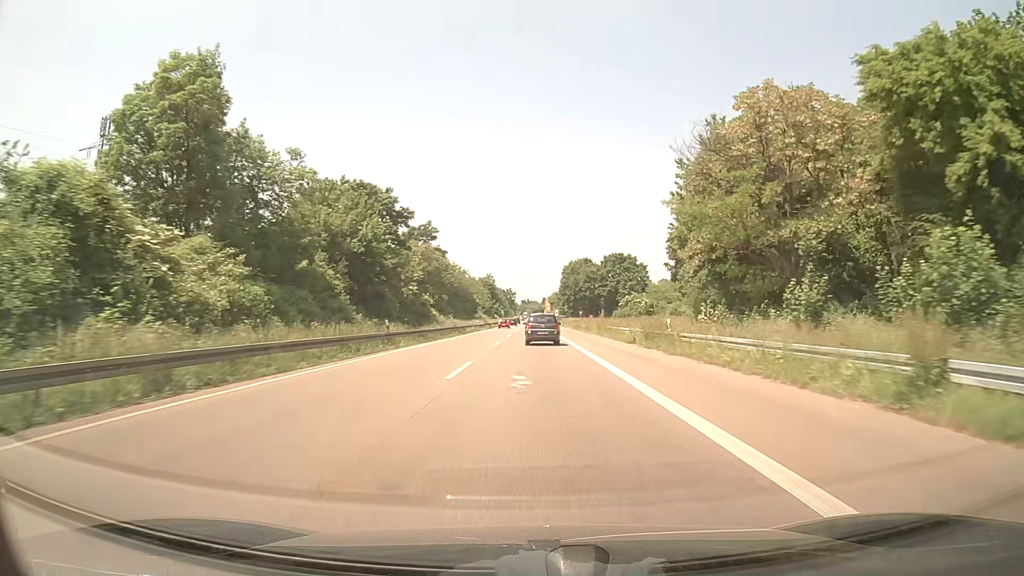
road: trunk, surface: asphalt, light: Day
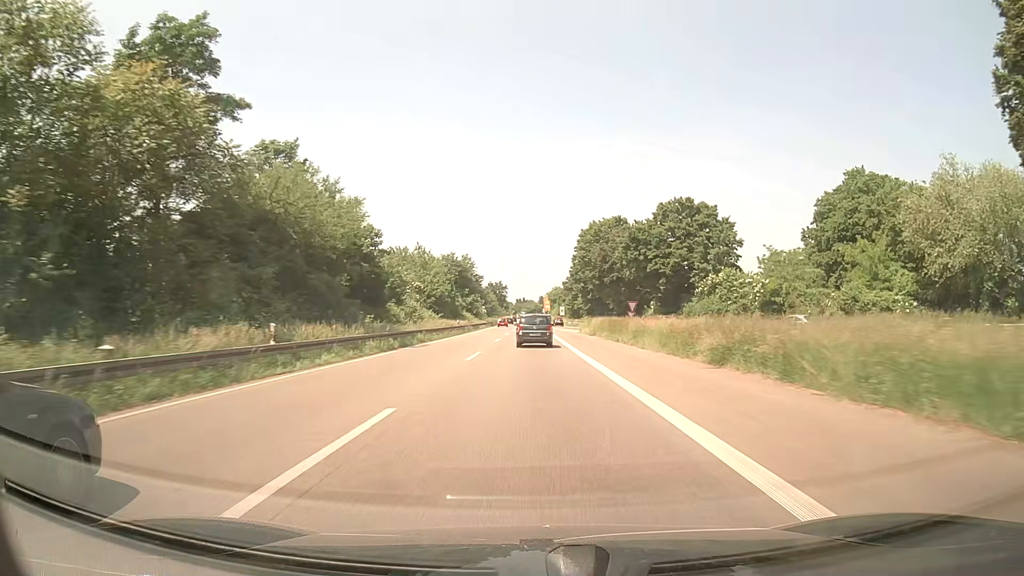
(+0.2, +66.1) m; 0°
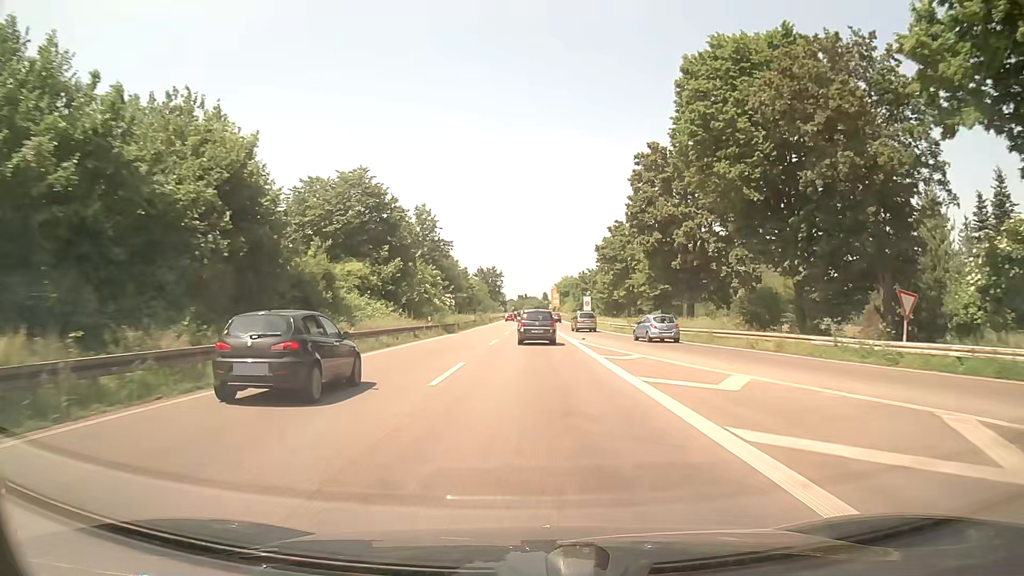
(-0.2, +64.2) m; 0°
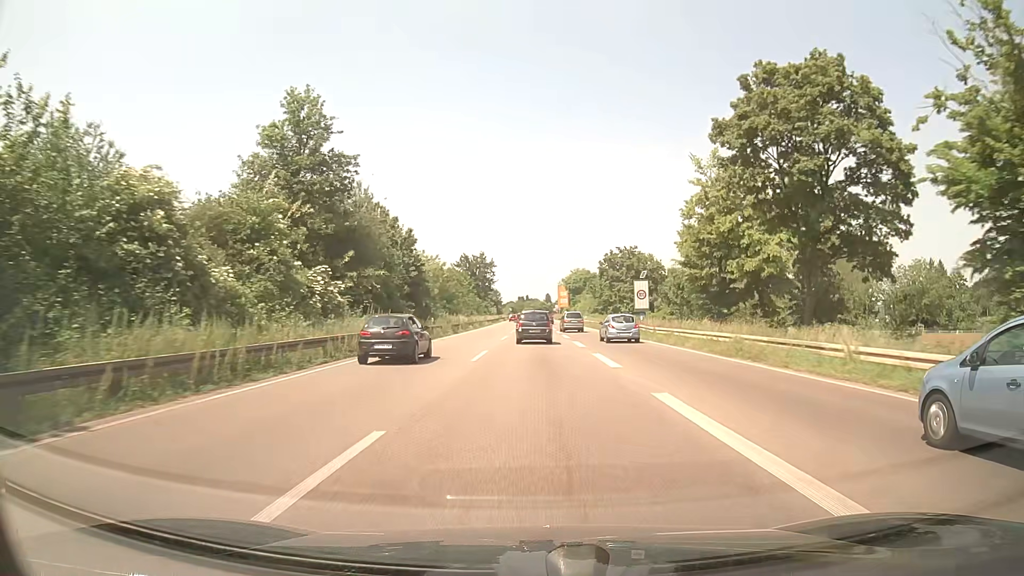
(-0.1, +47.6) m; 0°
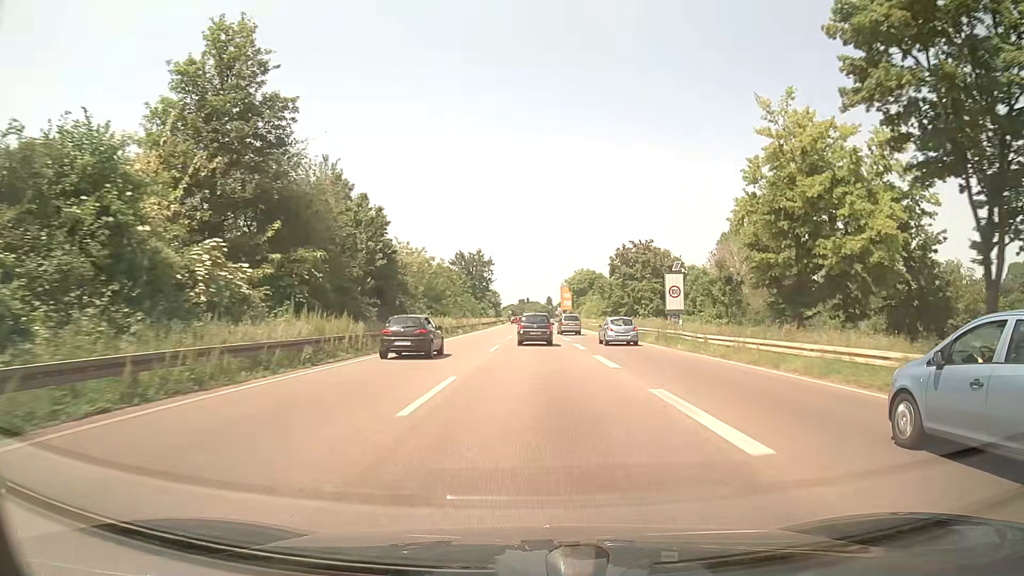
(0.0, +11.4) m; 0°
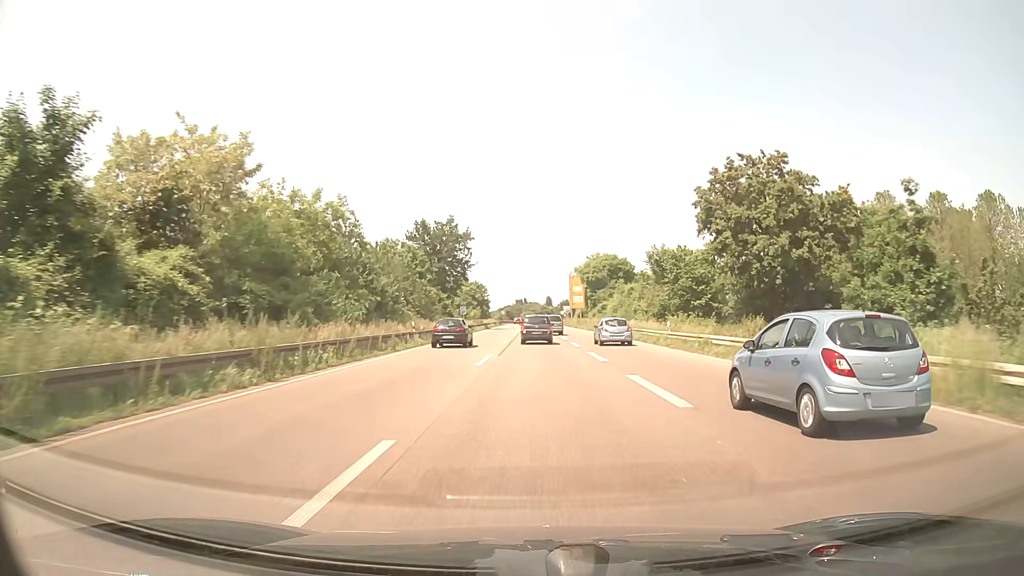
(+0.2, +44.2) m; 0°
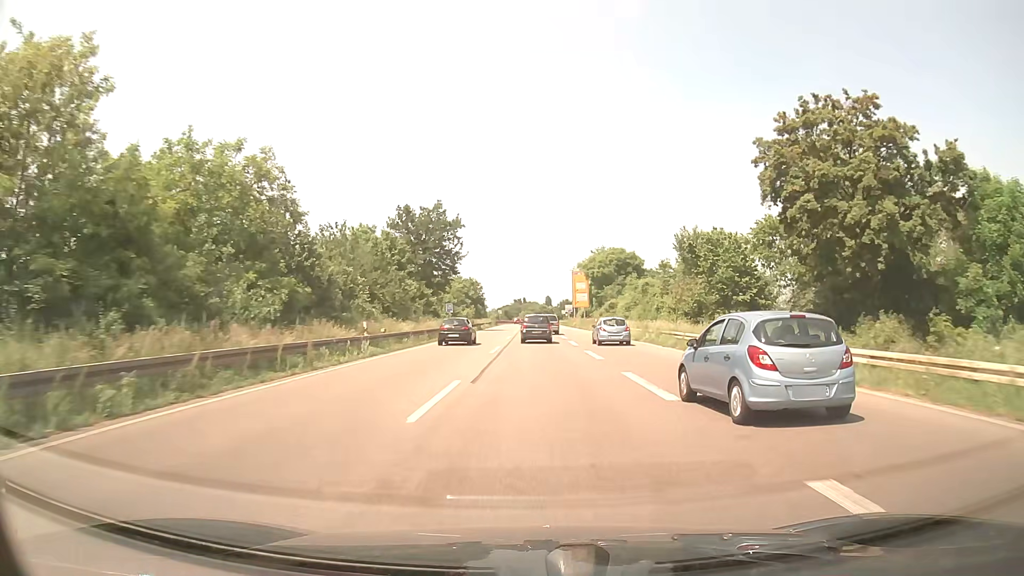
(0.0, +11.1) m; 0°
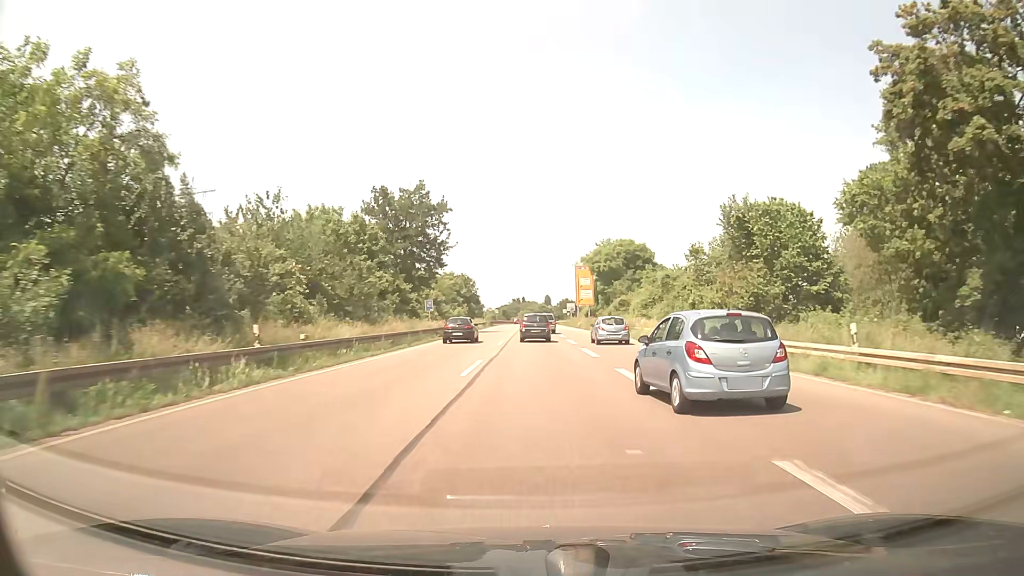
(0.0, +11.1) m; 0°
